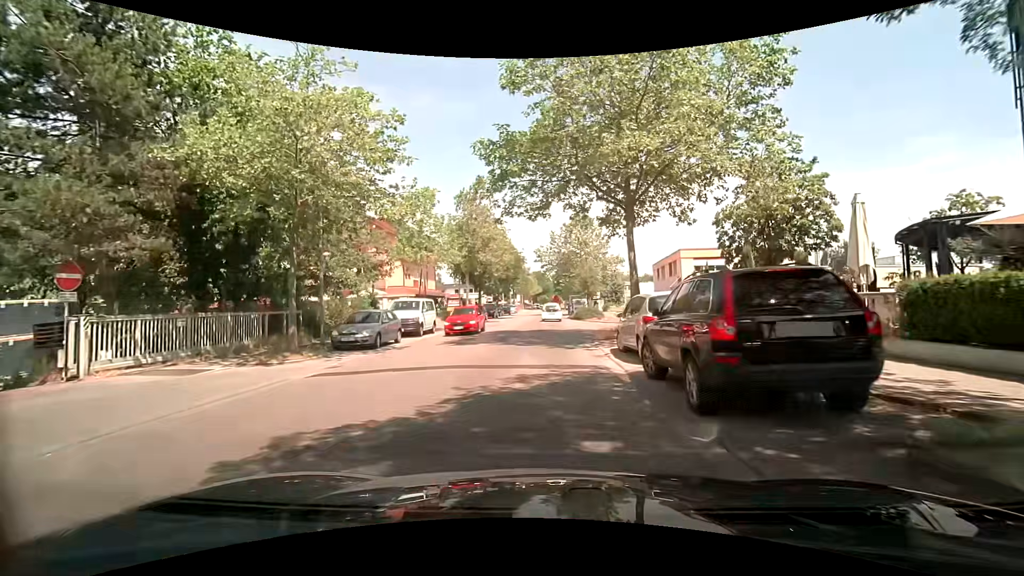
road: unclassified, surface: asphalt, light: Day
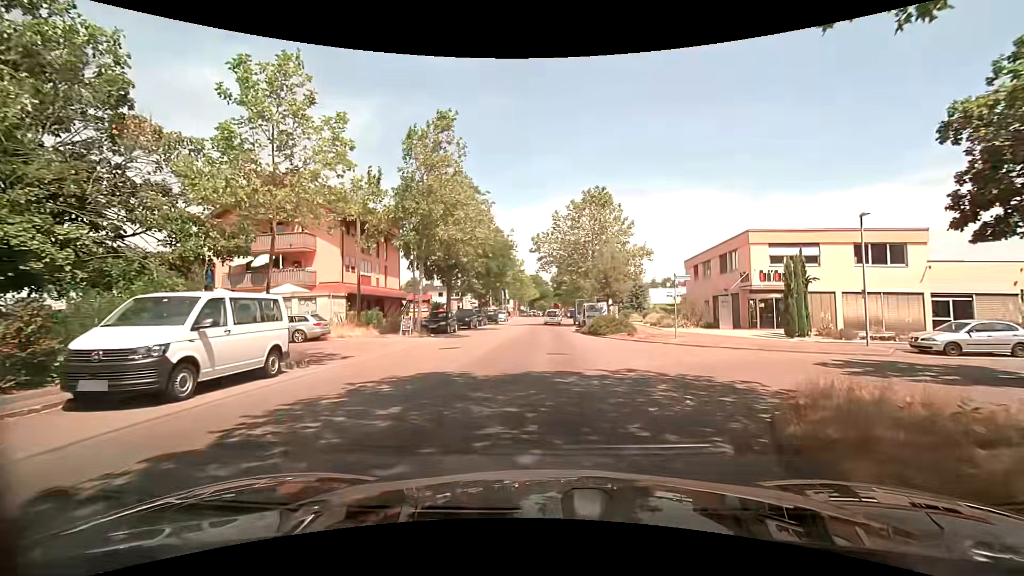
(0.0, +16.6) m; 0°
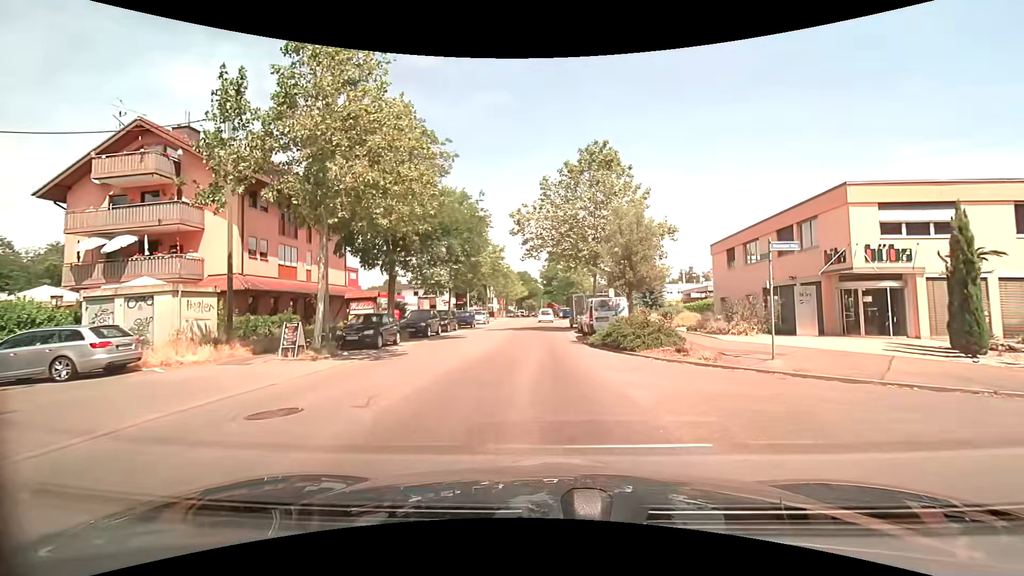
(+0.2, +11.7) m; +1°
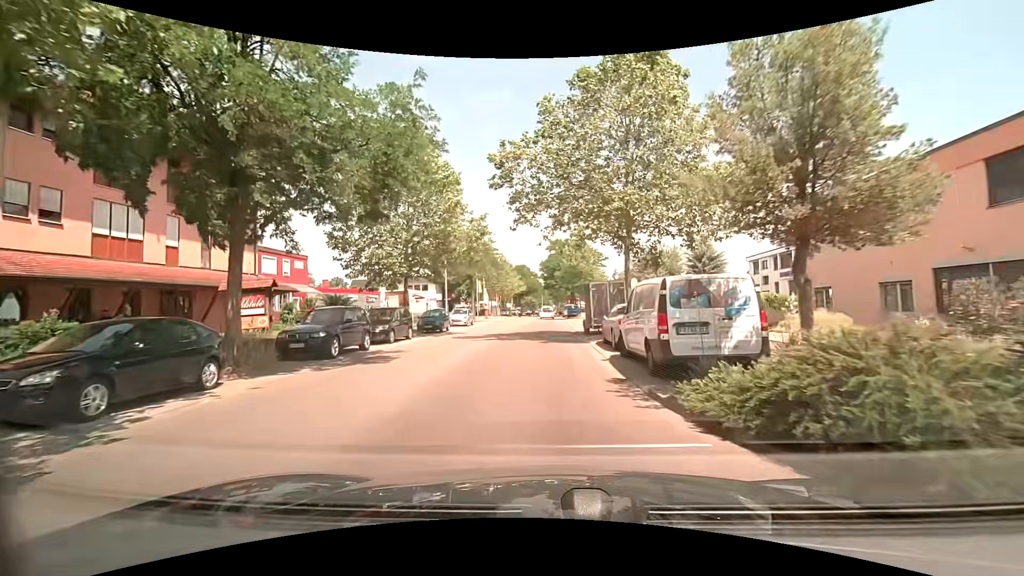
(+0.1, +13.4) m; +1°
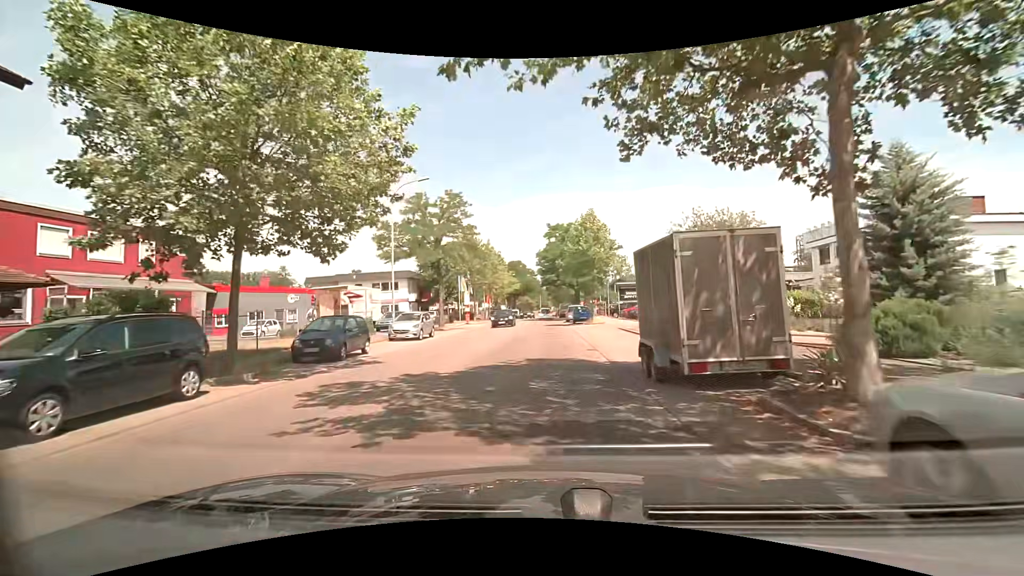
(0.0, +15.3) m; 0°
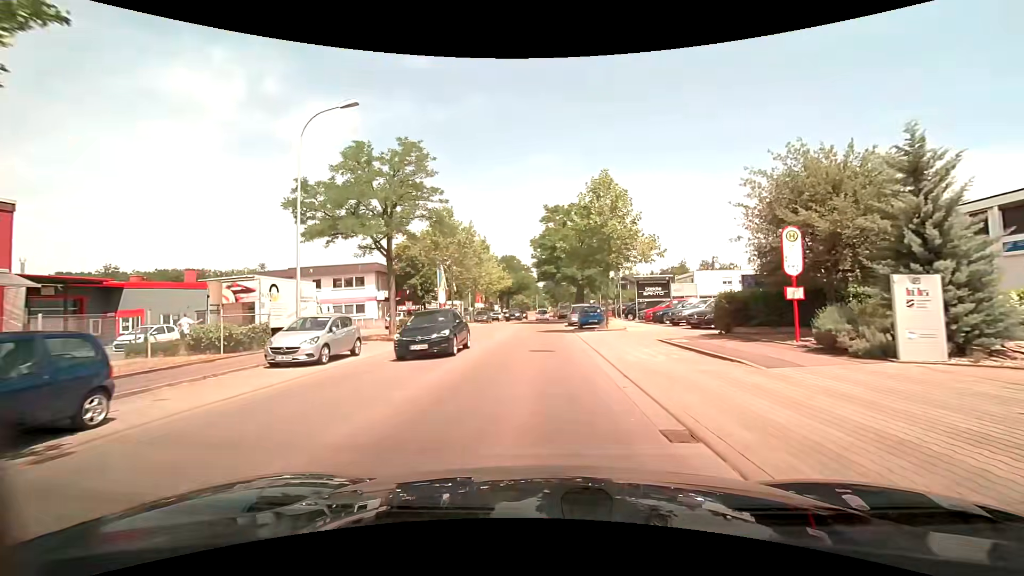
(-0.1, +11.1) m; 0°
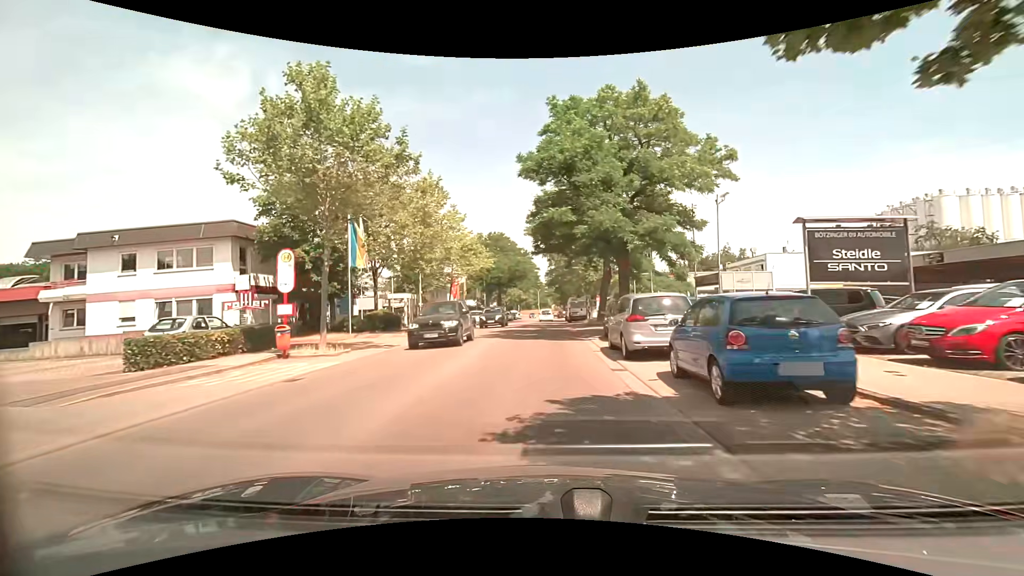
(0.0, +24.9) m; -1°
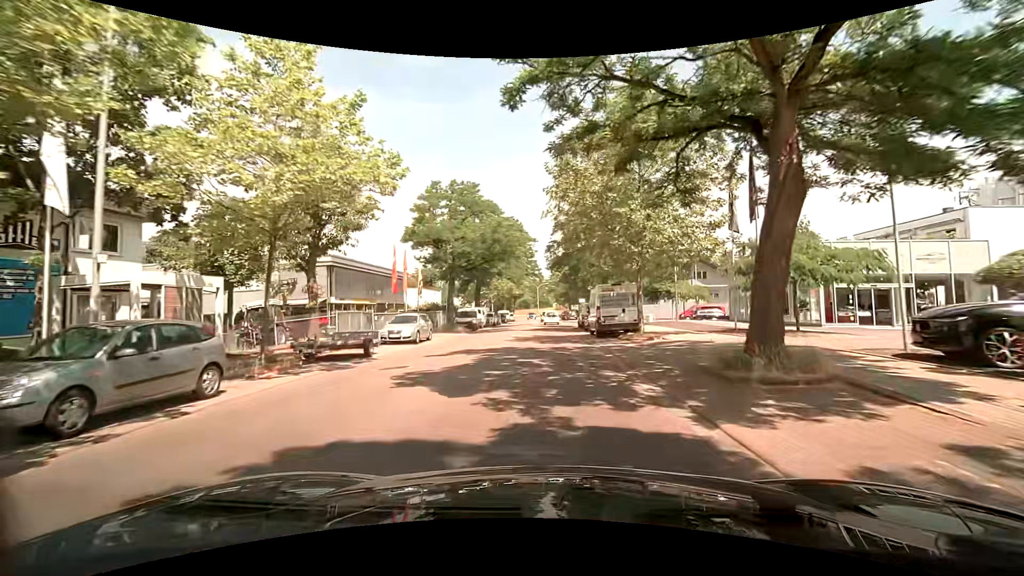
(0.0, +25.5) m; 0°
(0, +10) (0, +20) (0, +30) (0, +40) (0, +50) (0, +60) (0, +70) (0, +80) (0, +90) (+1, +100) m
